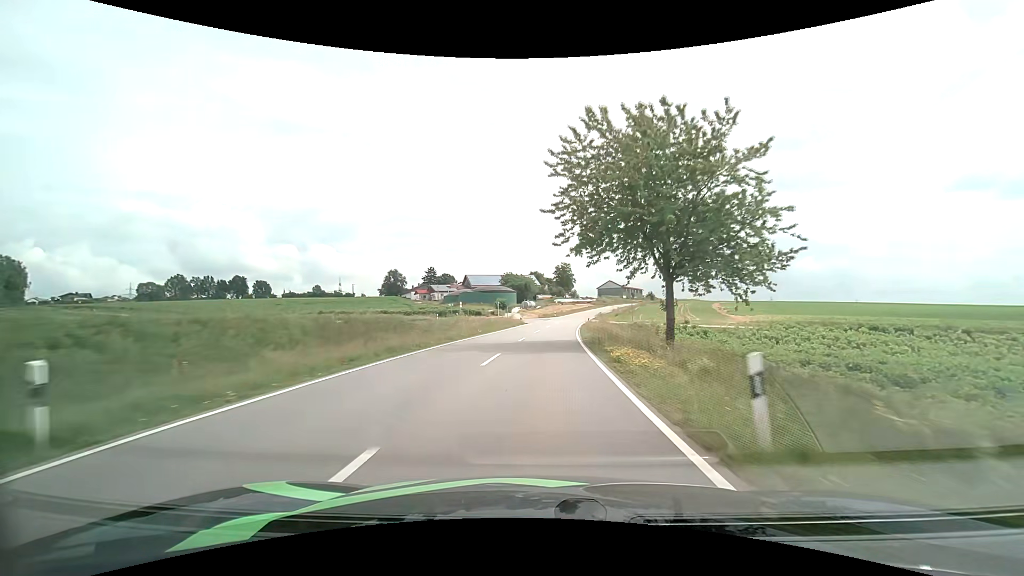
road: tertiary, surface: asphalt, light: Day
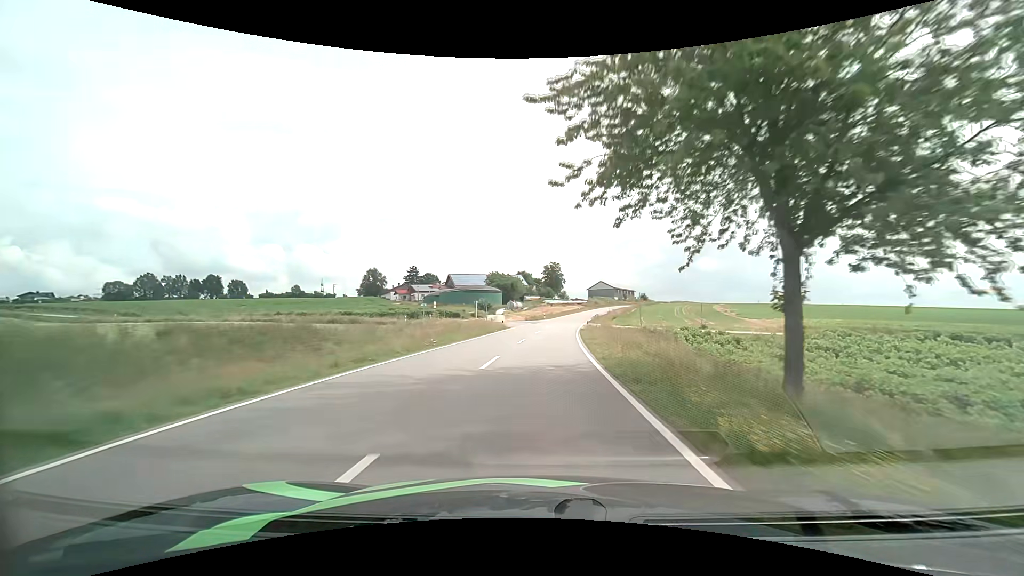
(+0.1, +12.2) m; +1°
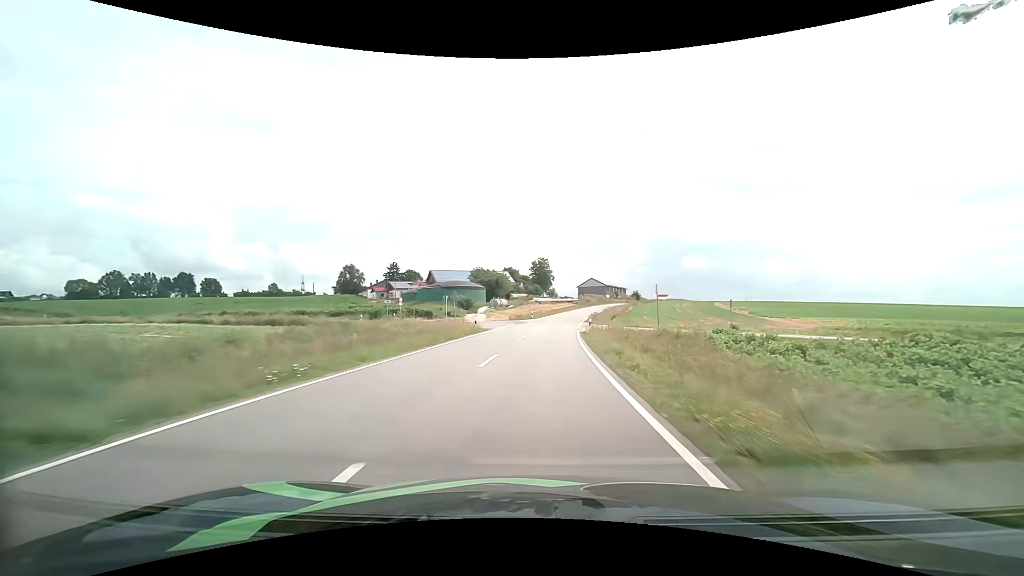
(+0.2, +12.3) m; +1°
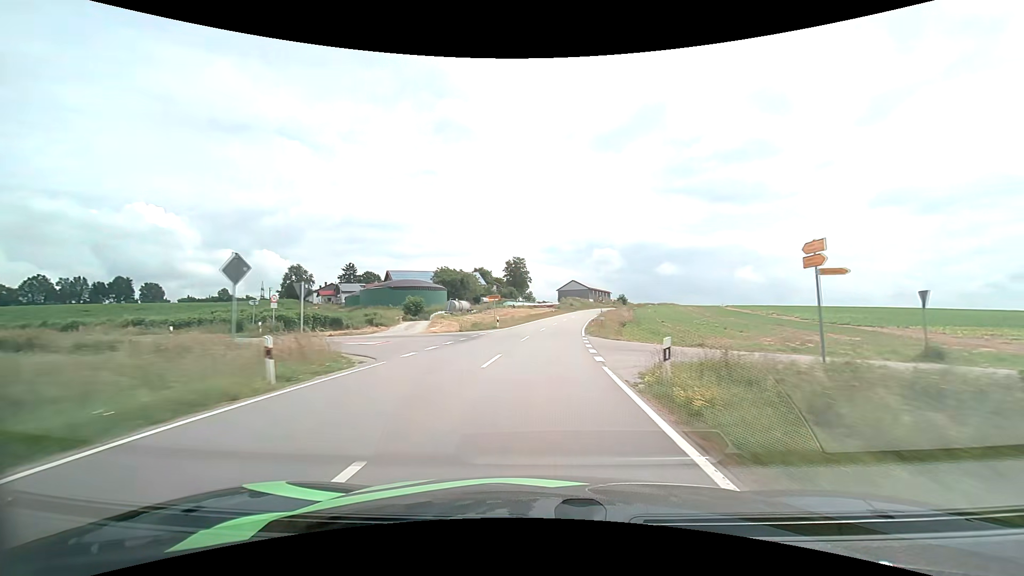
(+0.7, +25.0) m; +3°
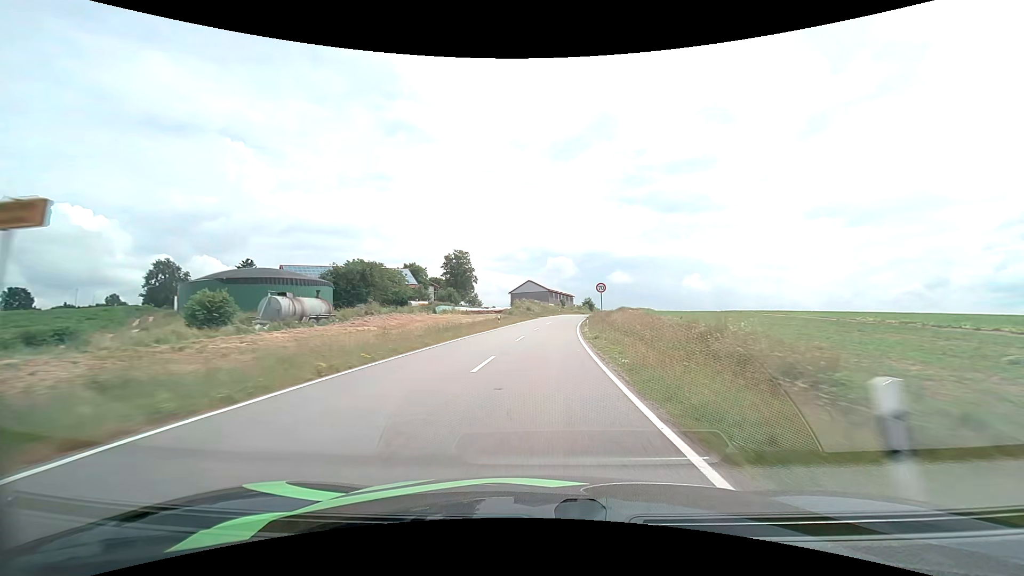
(+1.8, +38.0) m; +5°
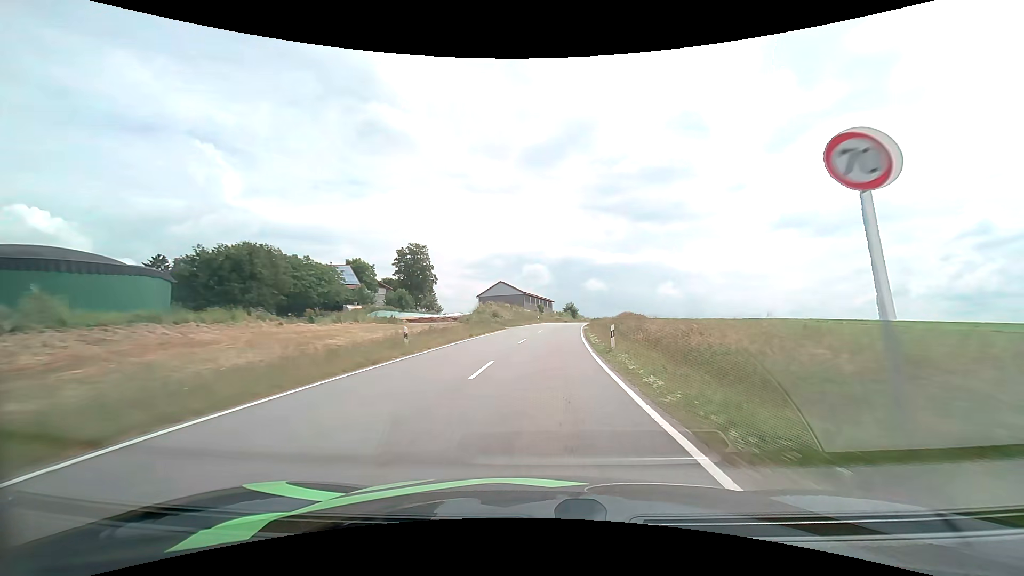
(+0.6, +25.3) m; +3°
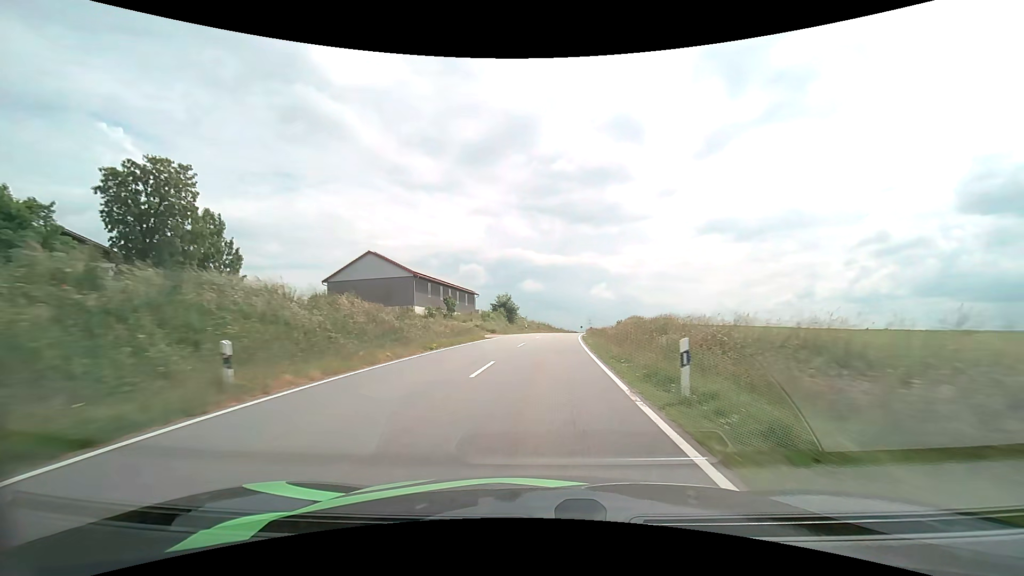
(+4.2, +61.5) m; +7°
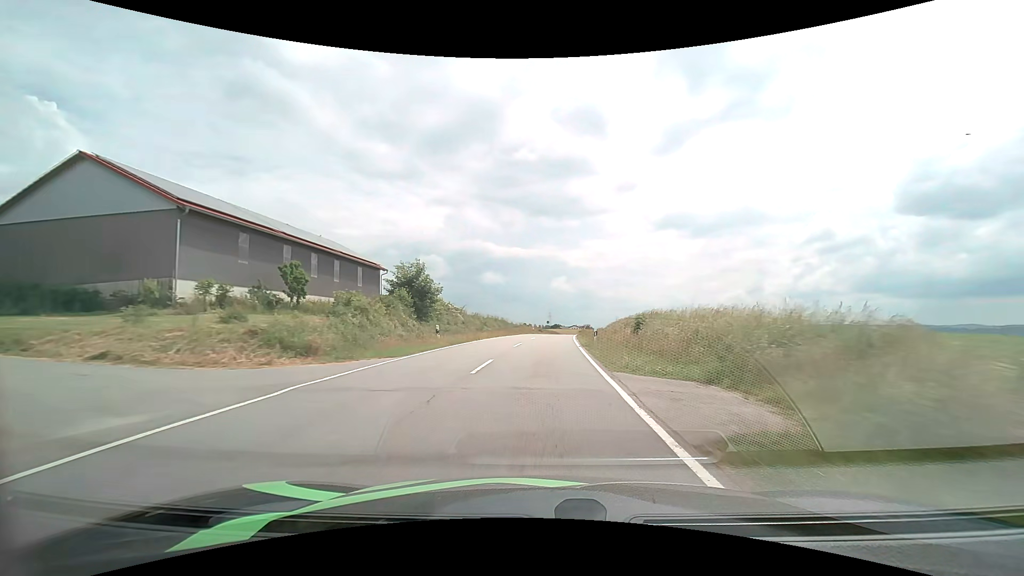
(+1.3, +36.3) m; +4°
(0, +10) (0, +20) (+1, +30) (+1, +40) (+2, +50) (+3, +60) (+4, +70) (+5, +80) (+6, +90) (+7, +100) m
